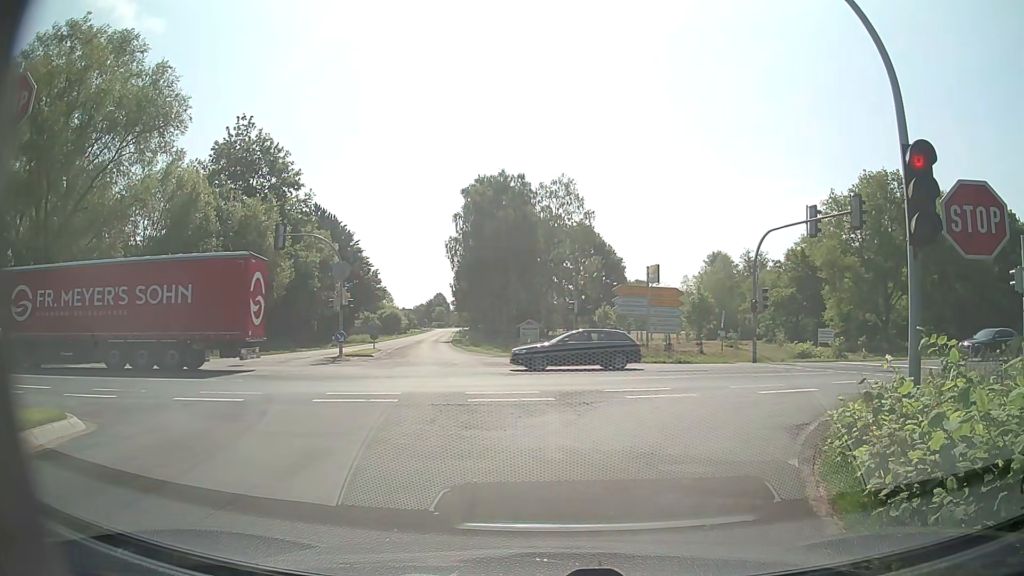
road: secondary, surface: asphalt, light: Day
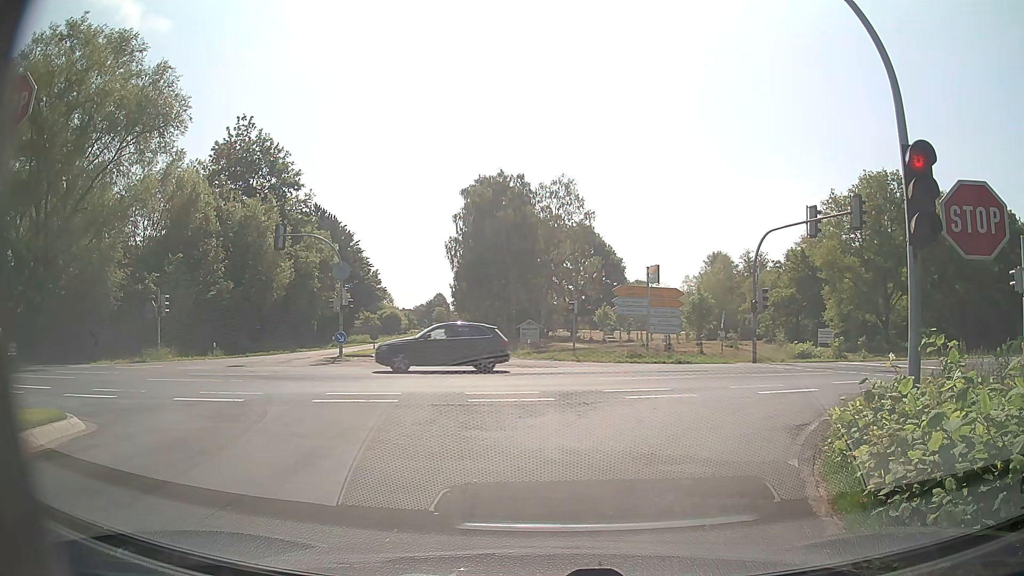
(0.0, 0.0) m; 0°
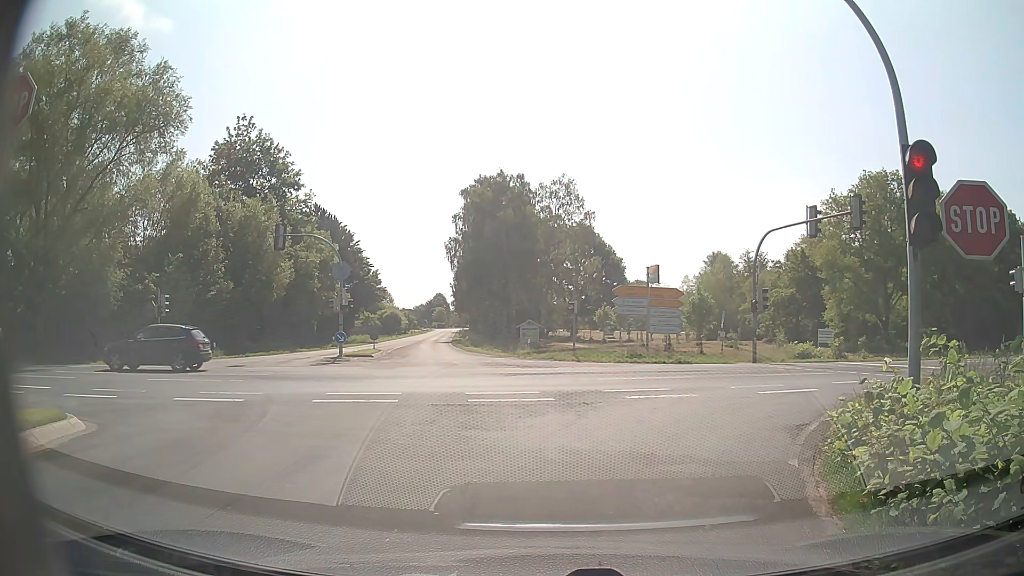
(0.0, 0.0) m; 0°
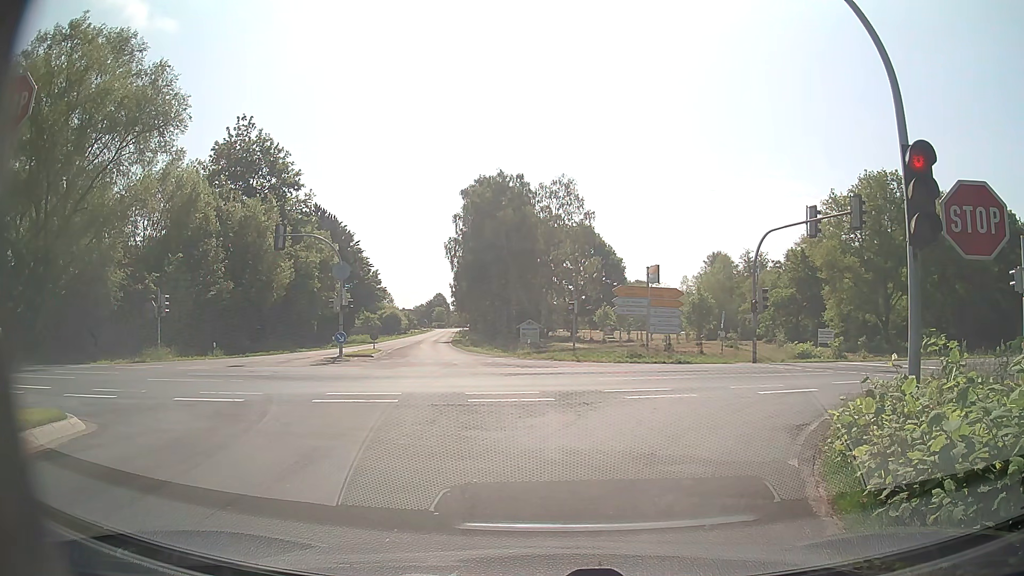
(0.0, 0.0) m; 0°
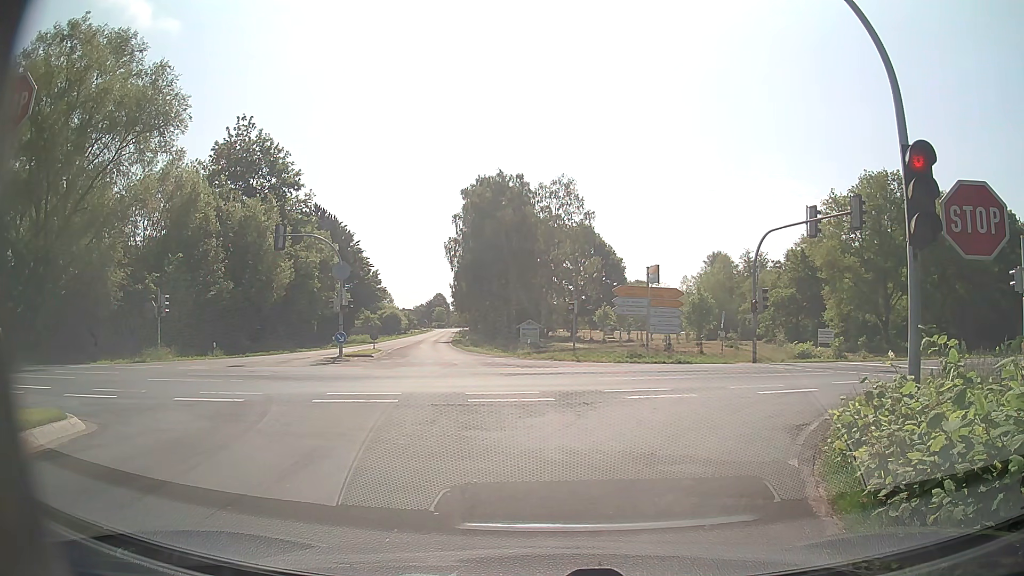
(0.0, 0.0) m; 0°
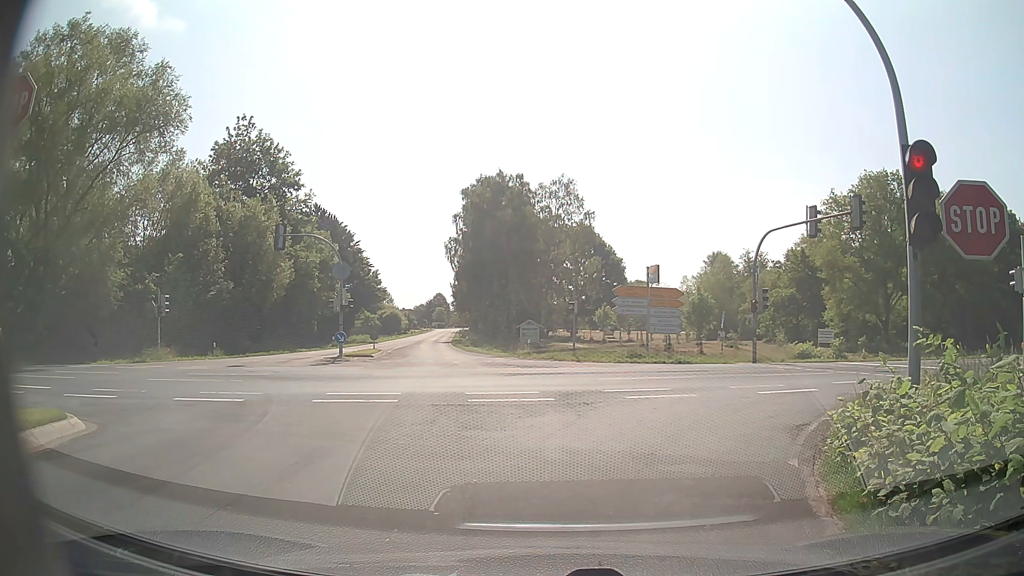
(0.0, 0.0) m; 0°
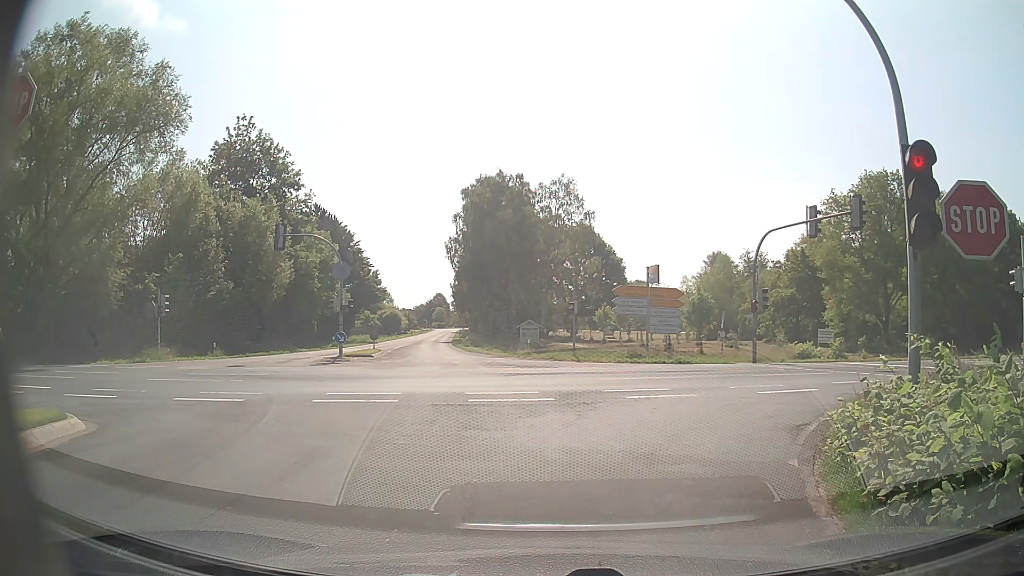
(0.0, 0.0) m; 0°
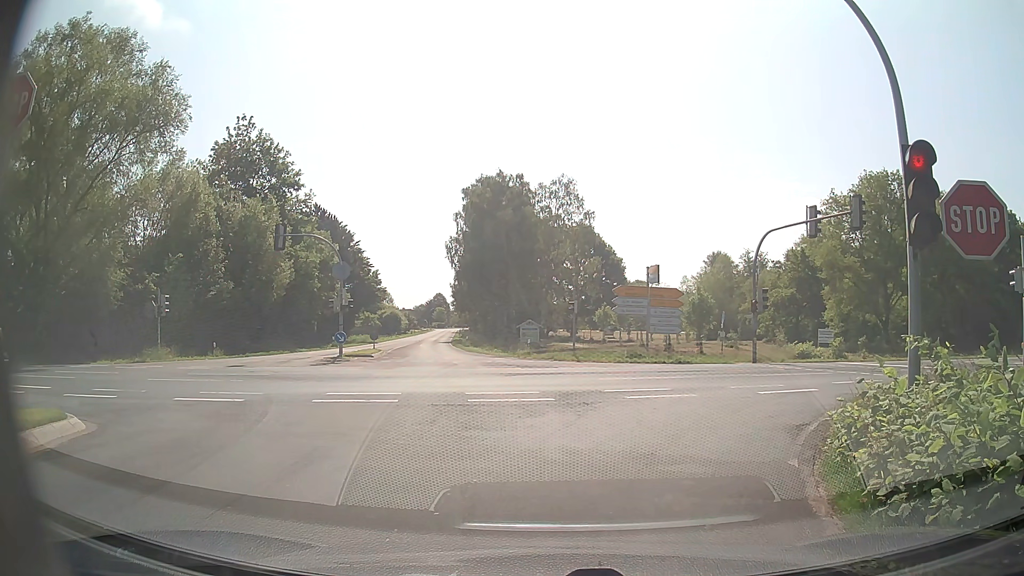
(0.0, 0.0) m; 0°
(+1, +10) (+6, +18) (+15, +22) (+25, +24) (+34, +27) (+44, +29) (+54, +31) (+64, +34) (+73, +36) (+83, +39) m
